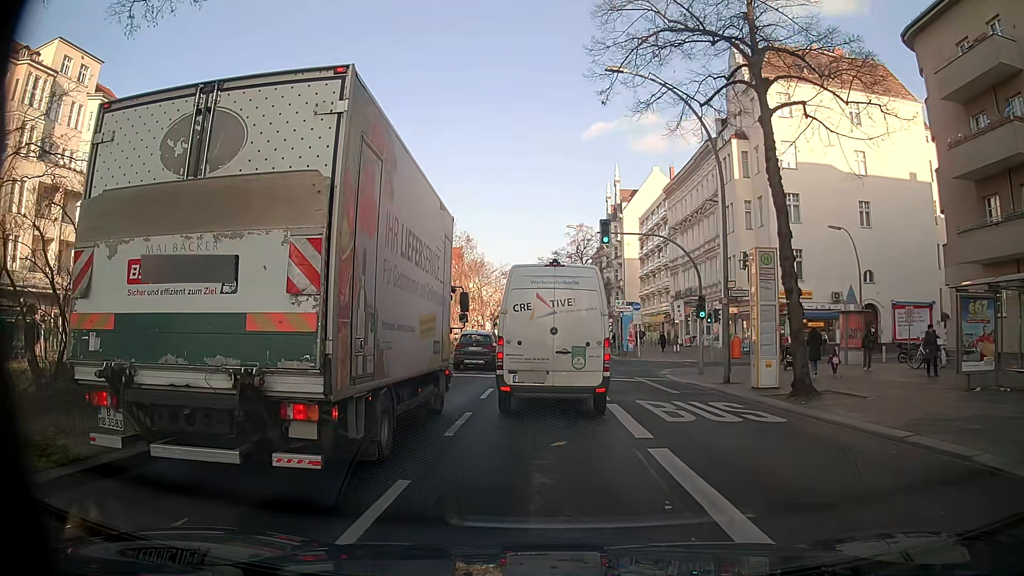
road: primary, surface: asphalt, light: Day
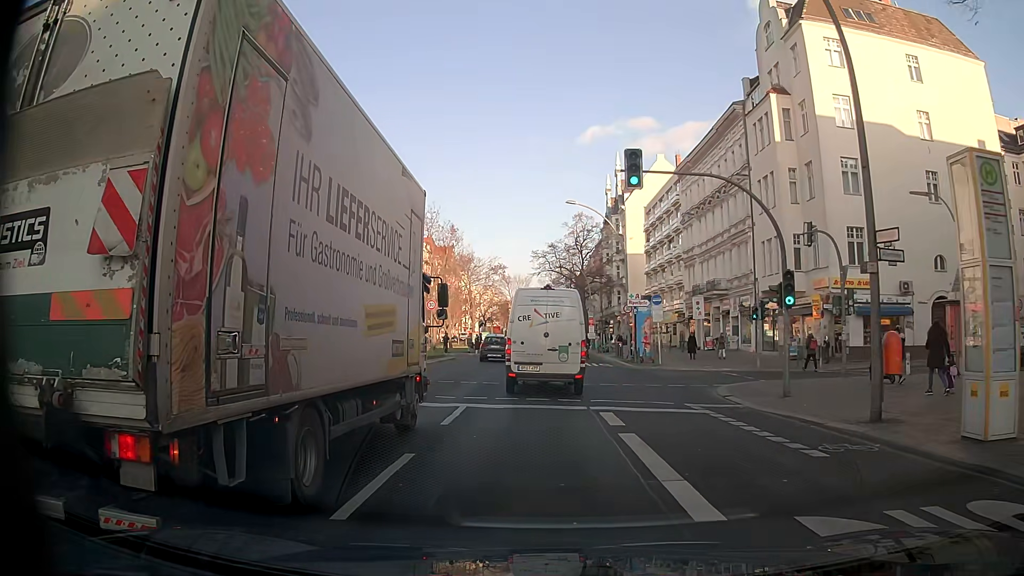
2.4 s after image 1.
(+0.4, +10.8) m; +3°
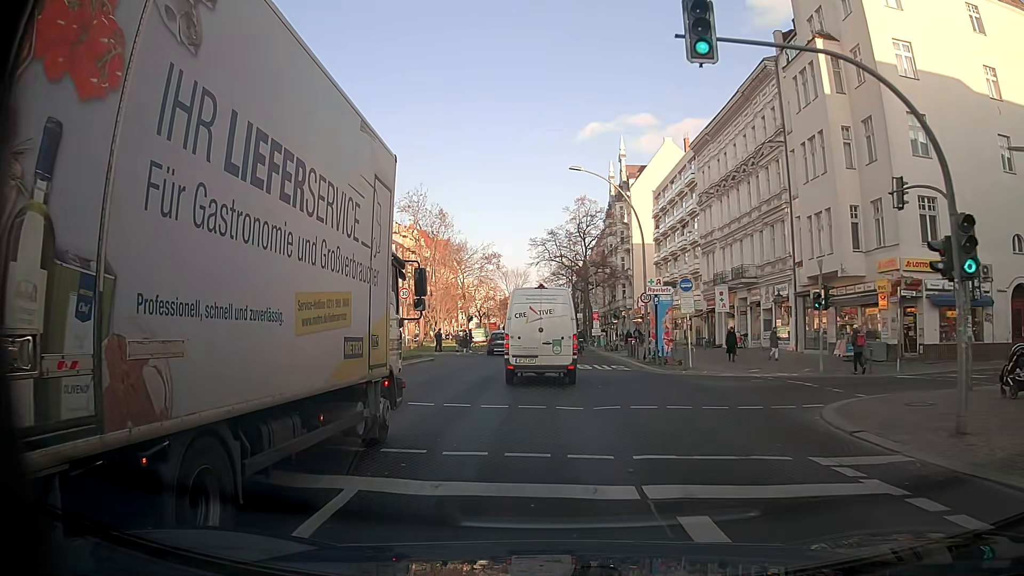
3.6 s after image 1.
(0.0, +8.1) m; 0°
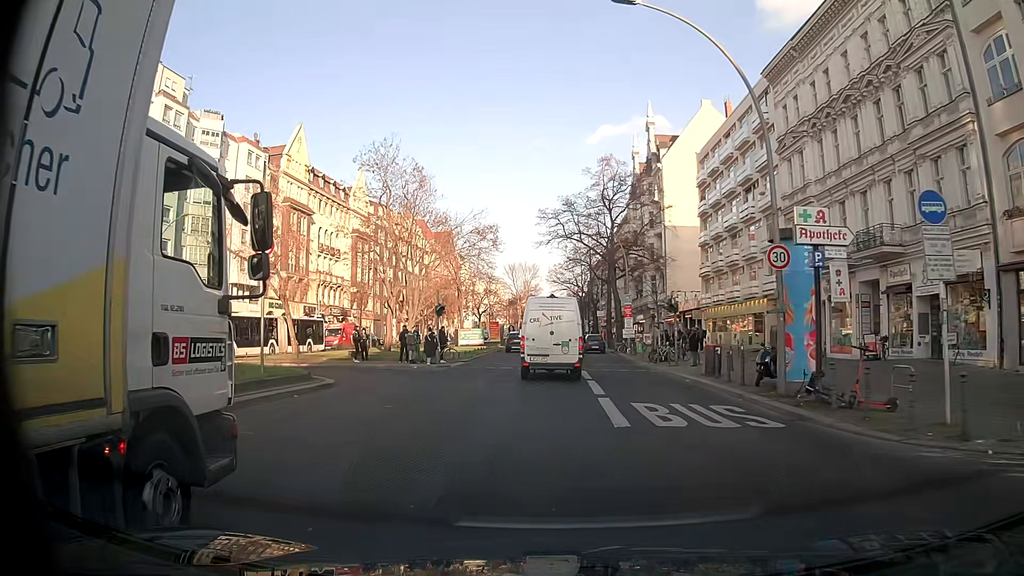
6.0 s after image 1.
(-0.2, +18.9) m; -1°
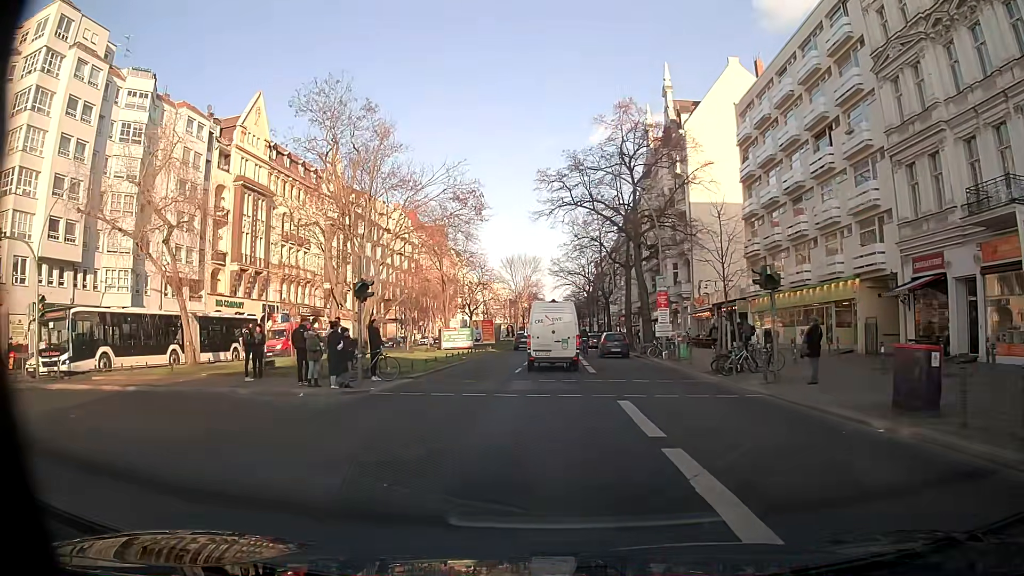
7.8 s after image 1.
(+0.1, +14.0) m; 0°
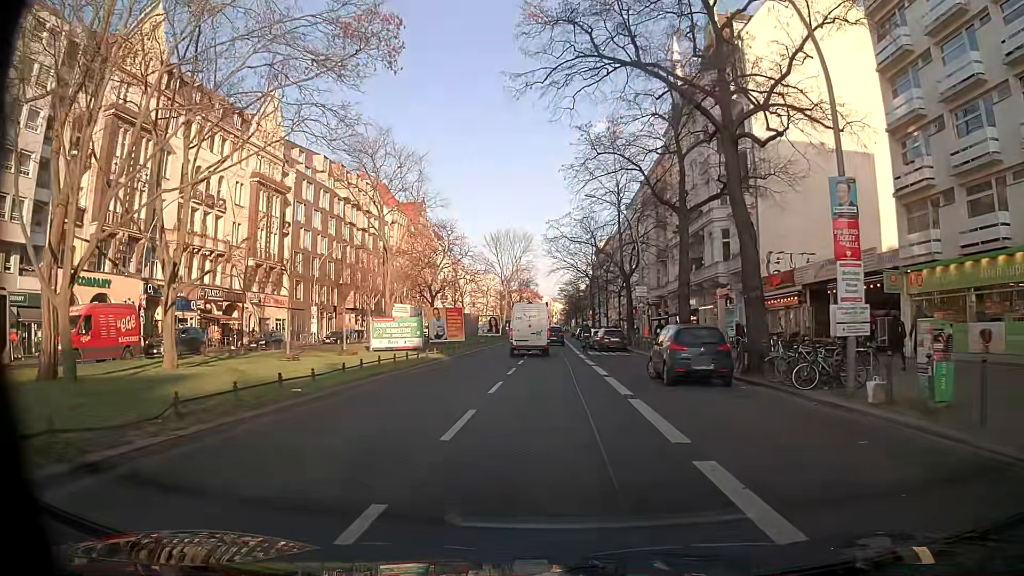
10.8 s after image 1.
(+0.1, +23.2) m; +1°
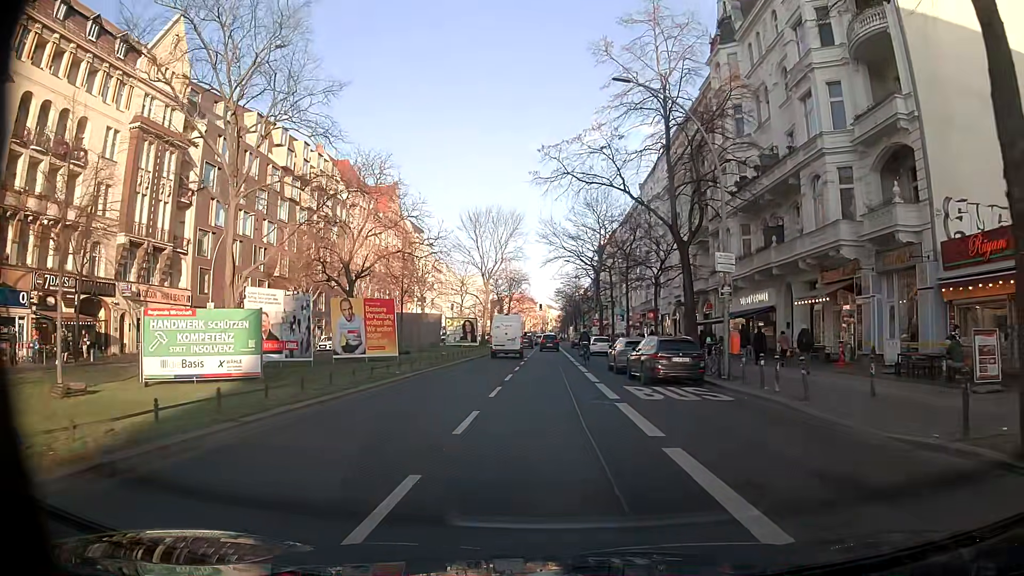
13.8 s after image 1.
(-0.2, +22.7) m; 0°
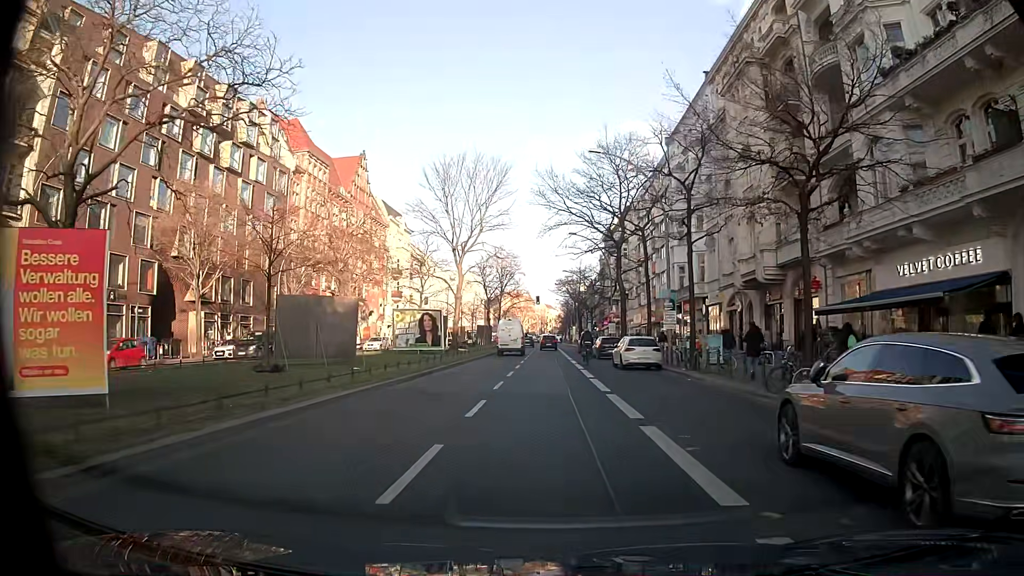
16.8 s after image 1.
(0.0, +22.2) m; +1°
(0, +10) (0, +20) (0, +30) (0, +40) (-1, +50) (-1, +60) (-1, +70) (-1, +80) (-1, +90) (-1, +100) m
